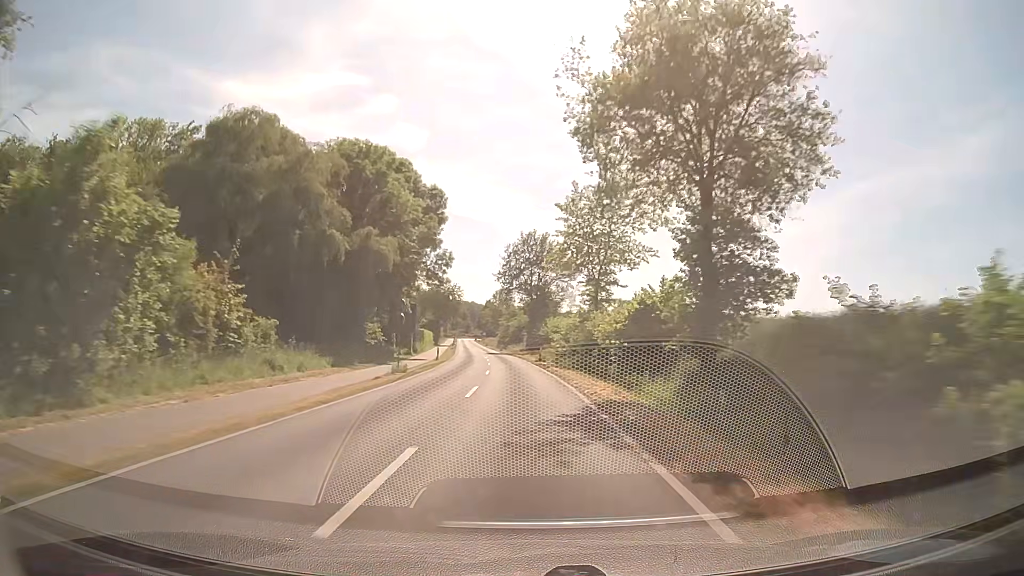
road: secondary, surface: asphalt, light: Day
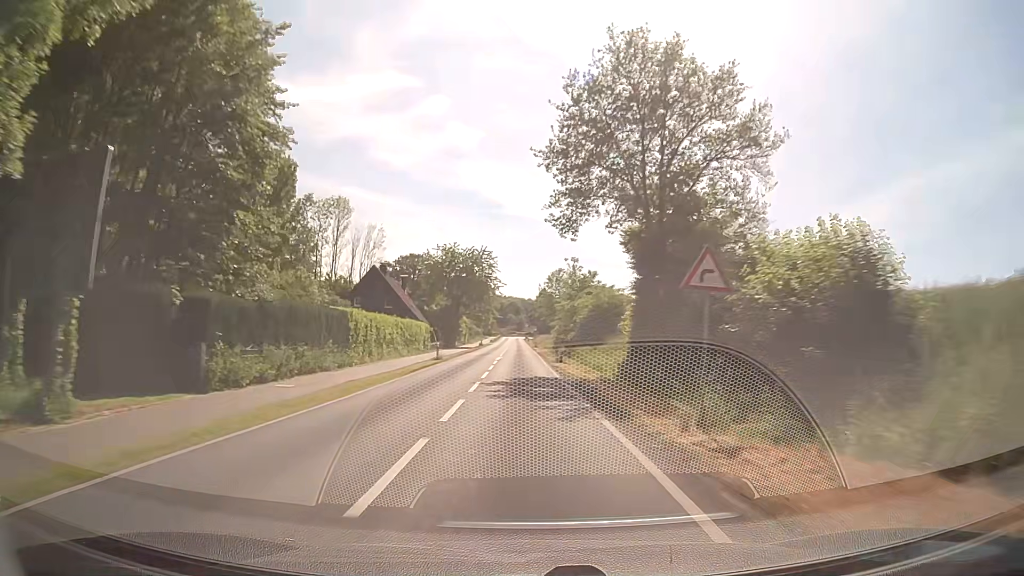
(-2.2, +58.4) m; -5°
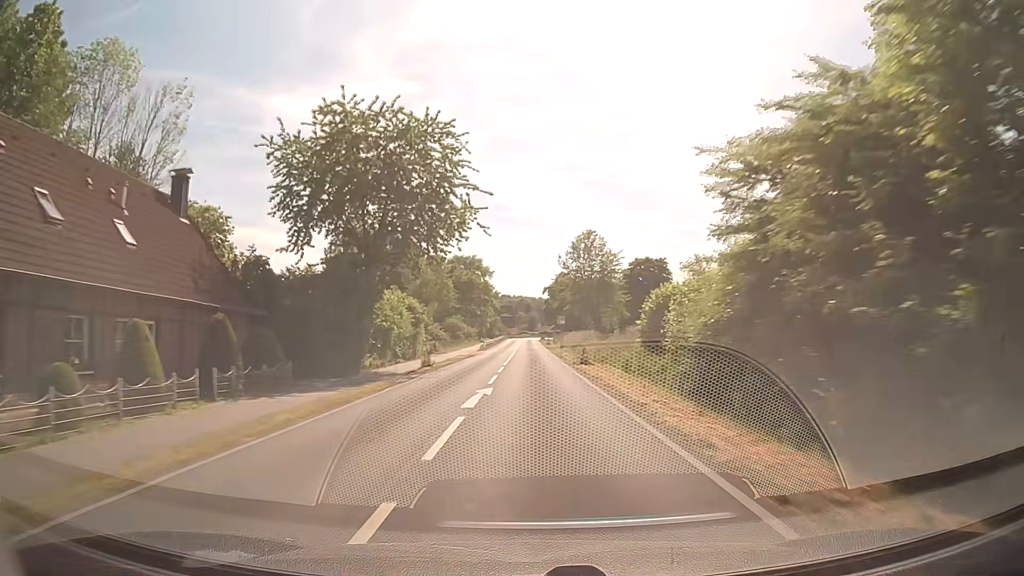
(-1.3, +57.5) m; -1°
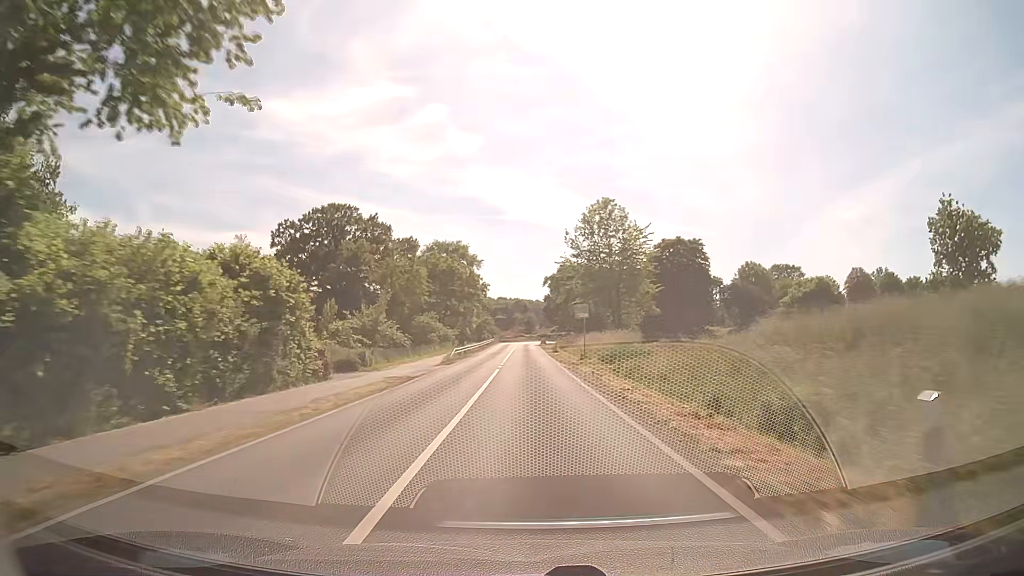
(+0.1, +27.5) m; 0°
(0, +10) (0, +20) (0, +30) (0, +40) (0, +50) (0, +60) (0, +70) (-1, +80) (-1, +90) (0, +100) m
